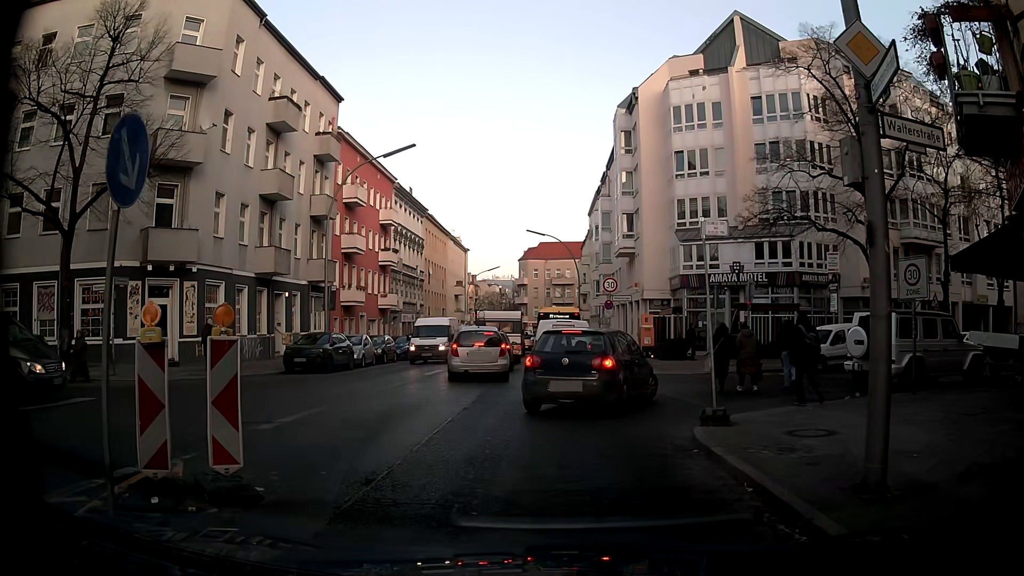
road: tertiary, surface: asphalt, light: Day
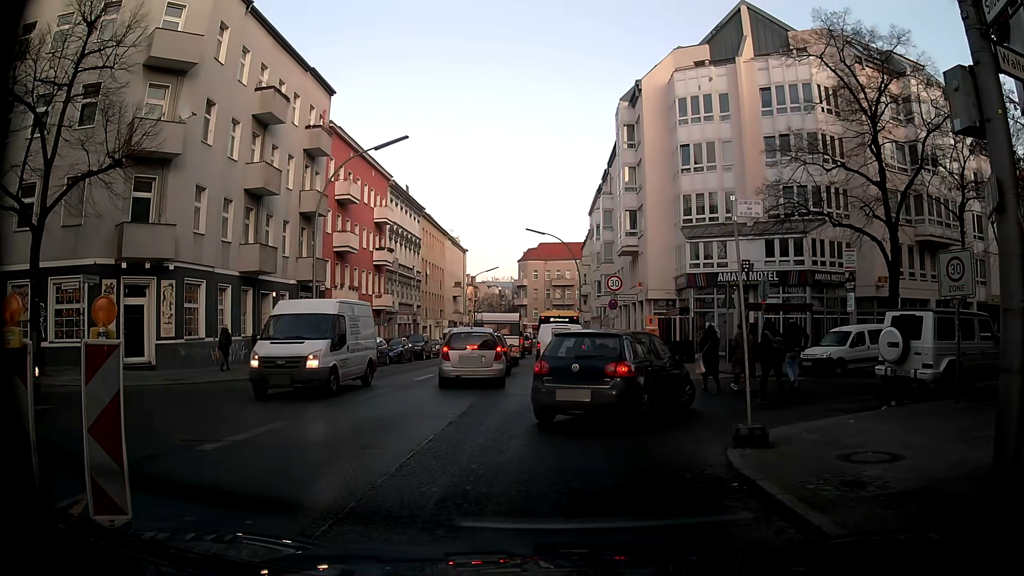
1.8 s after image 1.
(0.0, +1.7) m; 0°
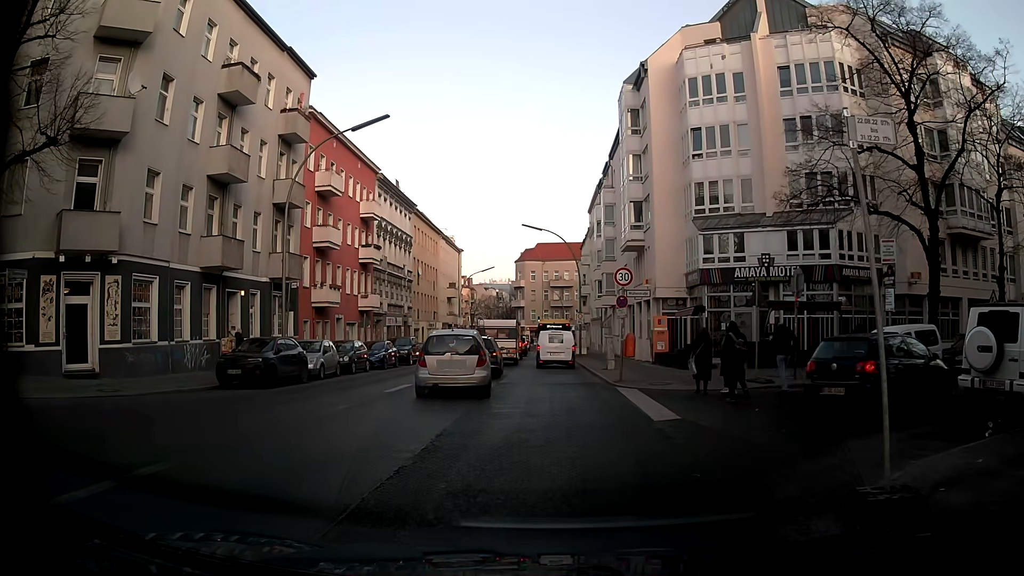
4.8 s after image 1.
(0.0, +3.8) m; +3°
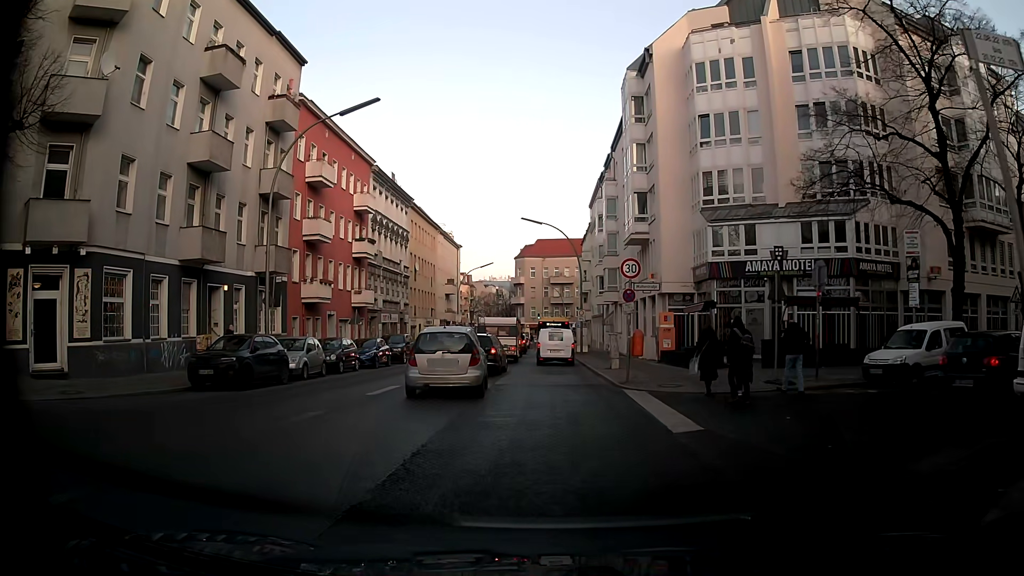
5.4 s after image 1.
(0.0, +1.9) m; -1°
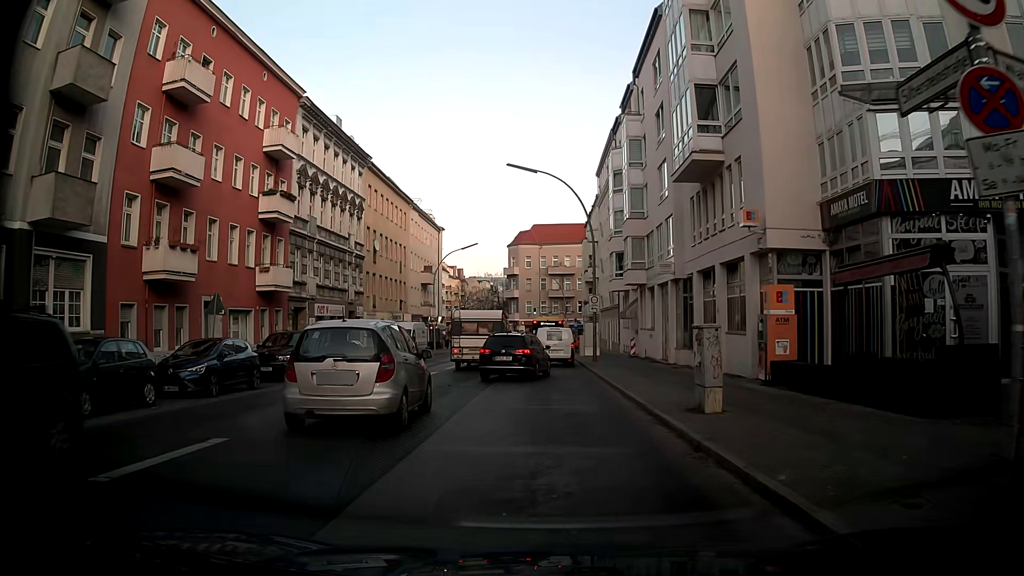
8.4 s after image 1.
(0.0, +16.7) m; 0°
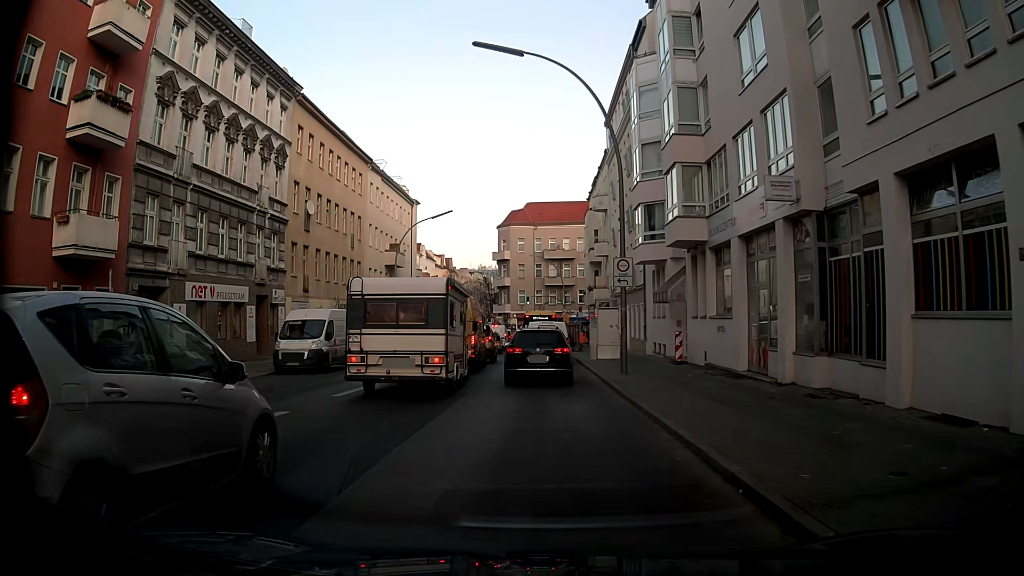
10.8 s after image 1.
(+0.2, +15.1) m; +1°
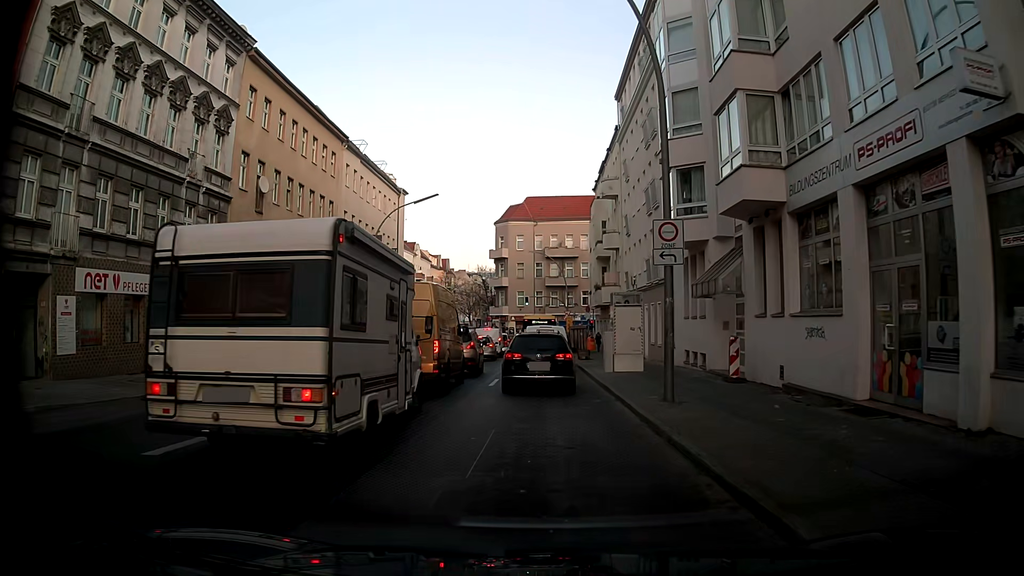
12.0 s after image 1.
(0.0, +7.6) m; 0°
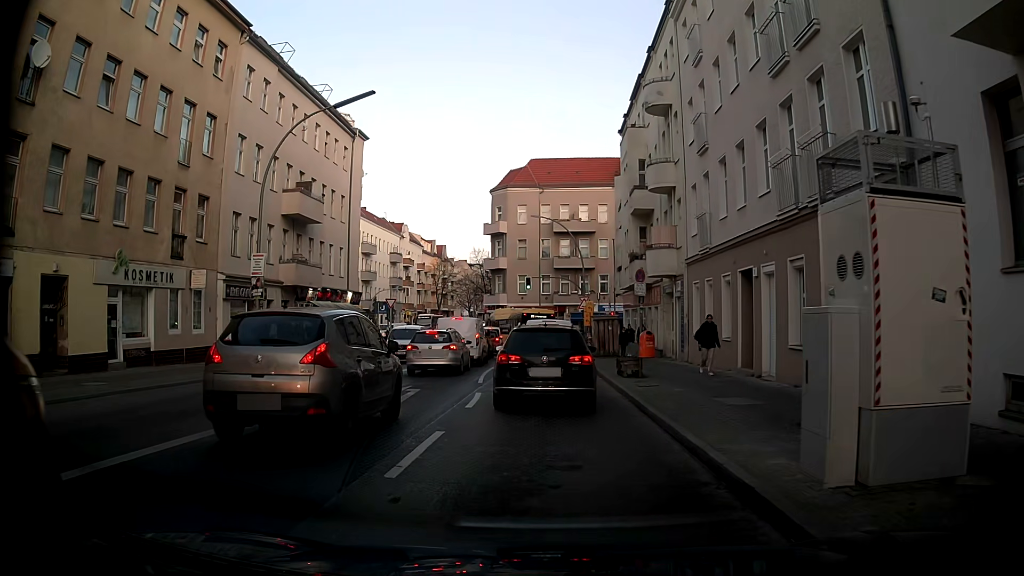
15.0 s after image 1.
(-0.1, +18.4) m; -2°
